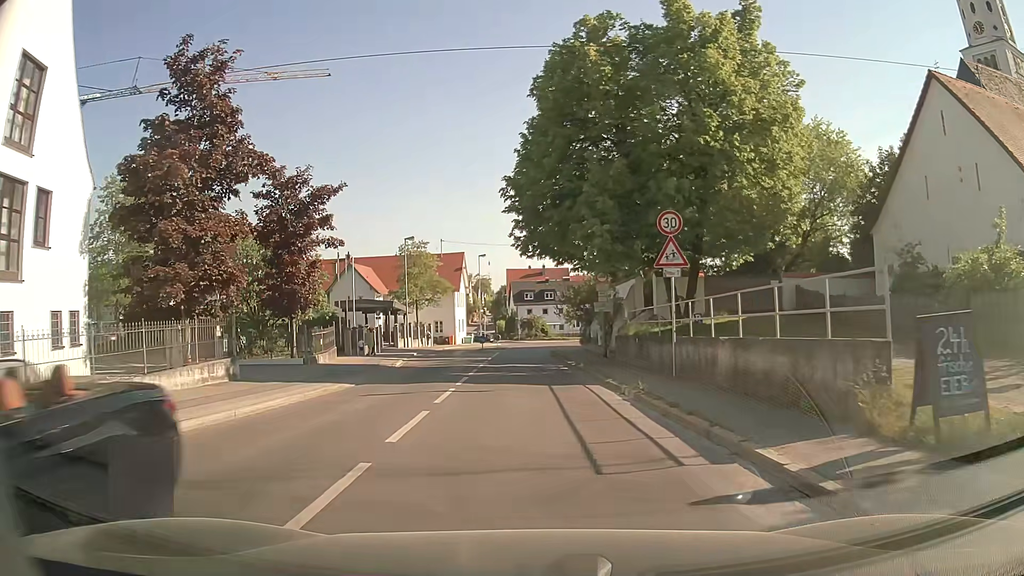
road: secondary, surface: asphalt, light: Day
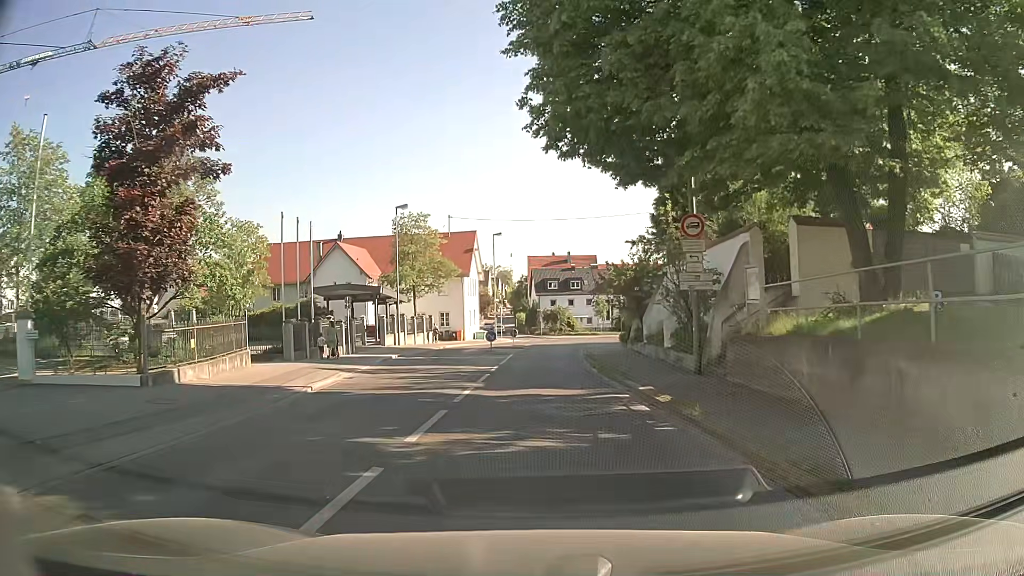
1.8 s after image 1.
(-0.3, +13.6) m; -2°
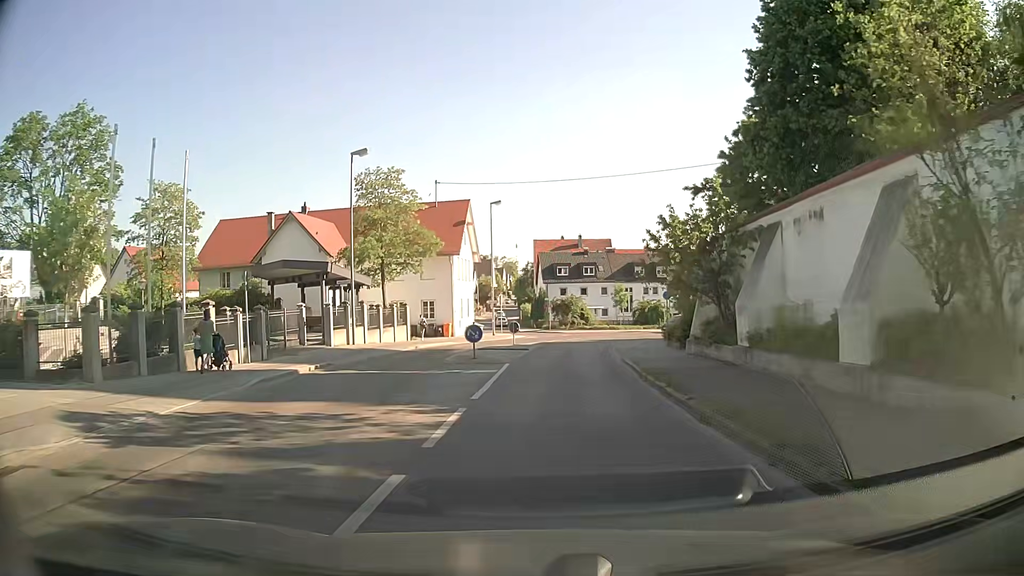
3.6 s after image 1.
(-0.1, +14.1) m; 0°
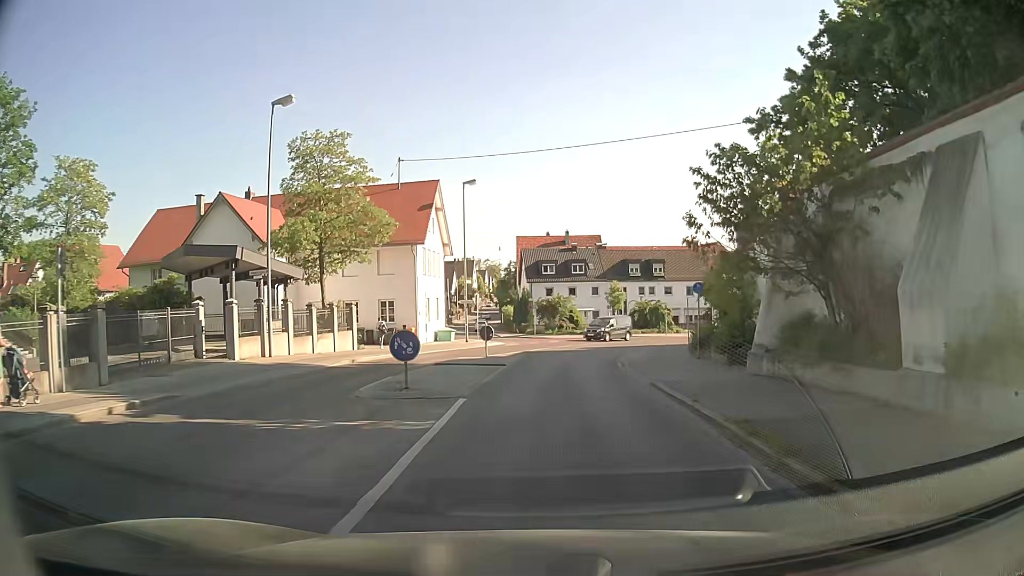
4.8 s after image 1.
(0.0, +9.5) m; +1°
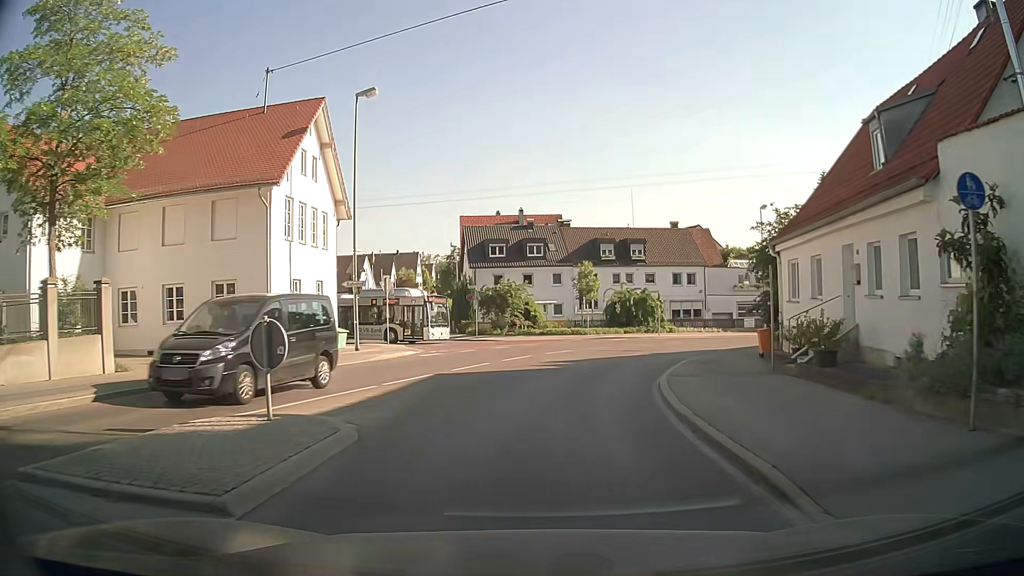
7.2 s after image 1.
(+0.6, +17.8) m; +5°
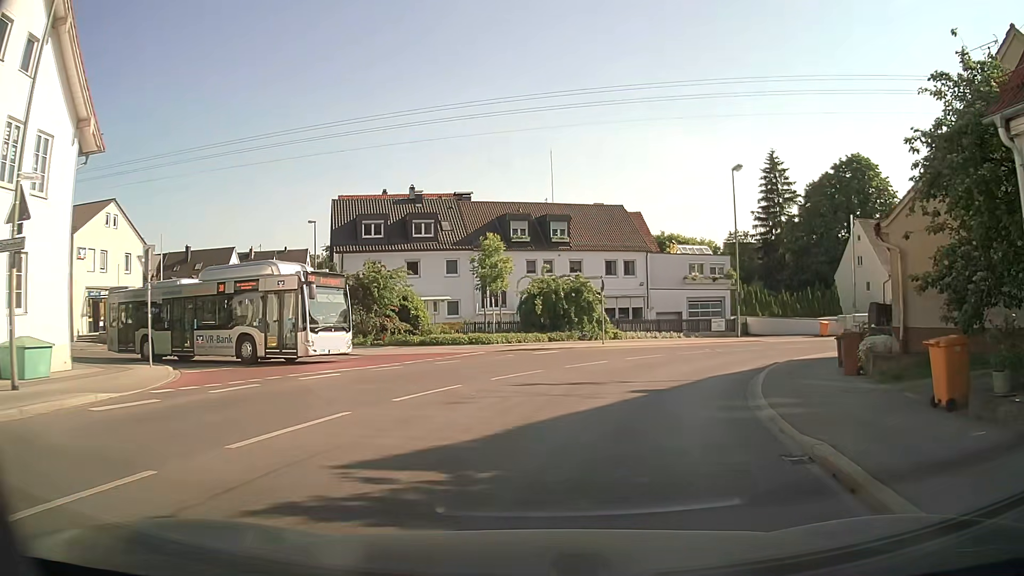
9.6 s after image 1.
(+0.6, +16.1) m; +7°
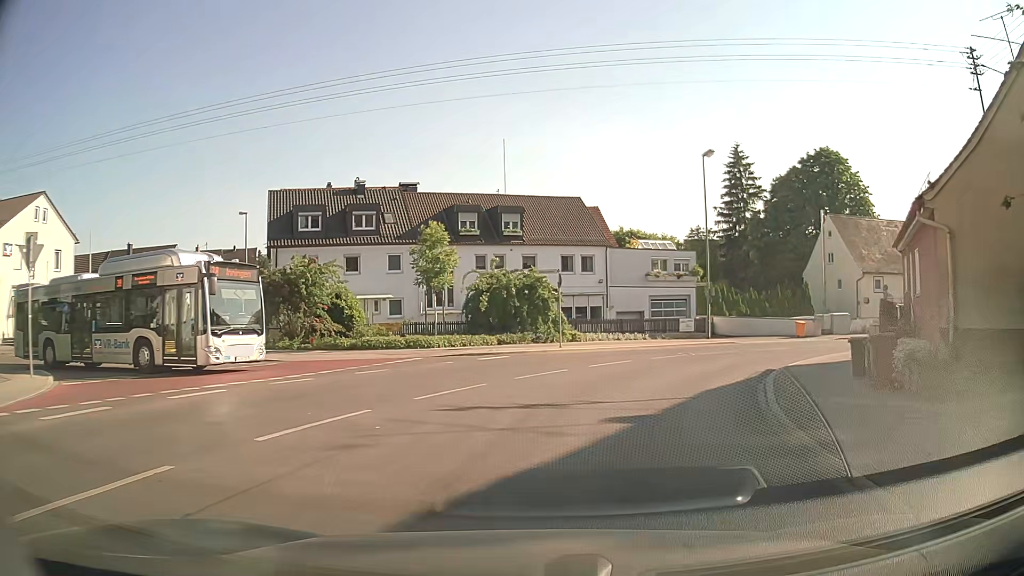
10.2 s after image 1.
(+0.1, +3.9) m; +4°
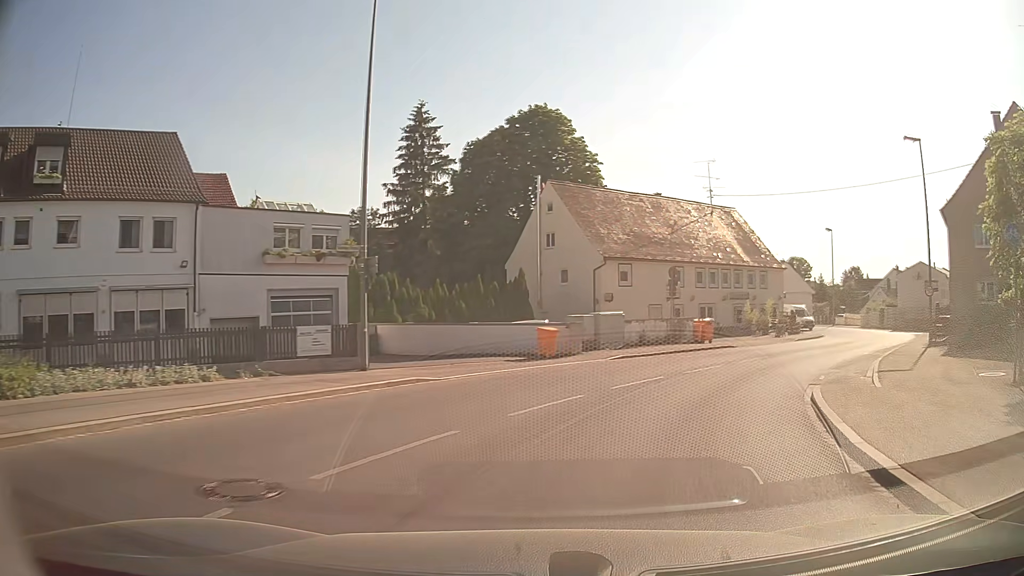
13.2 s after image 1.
(+4.8, +20.8) m; +28°
(+2, +10) (+6, +19) (+12, +27) (+19, +34) (+25, +42) (+30, +51) (+33, +60) (+31, +70) (+29, +80) (+26, +89) m
